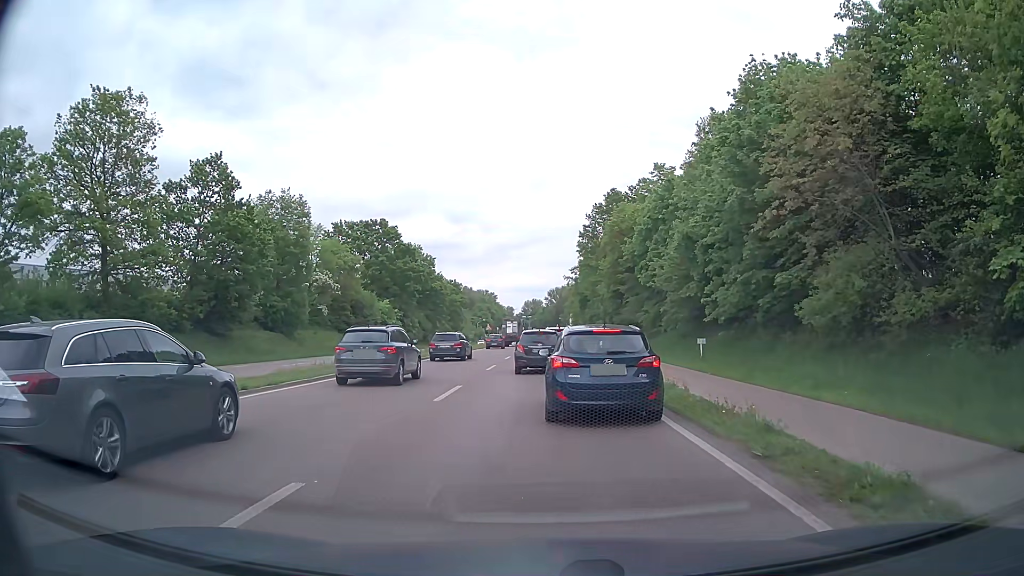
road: primary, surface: asphalt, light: Day
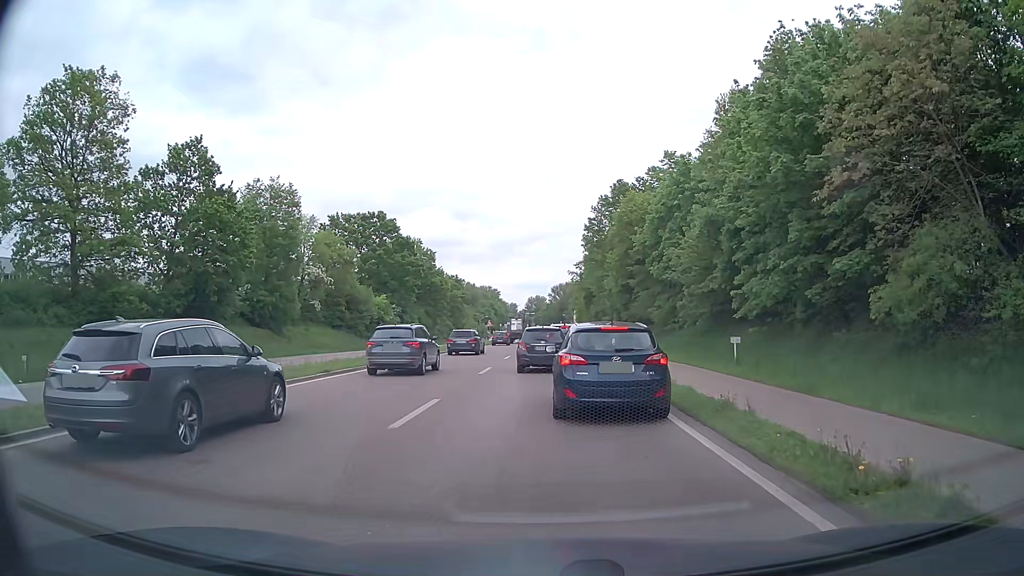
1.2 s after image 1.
(+0.1, +4.2) m; +1°
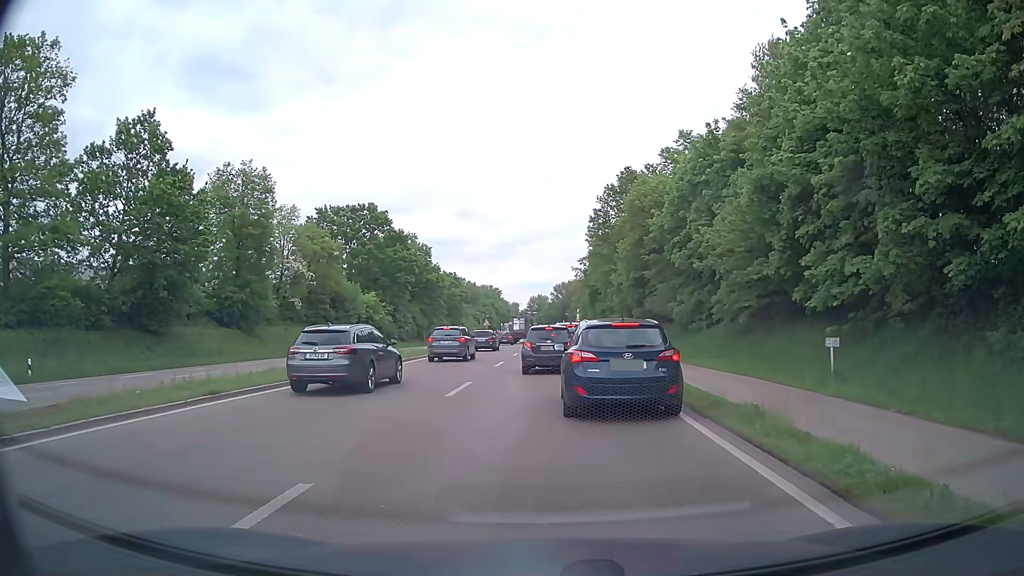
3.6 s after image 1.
(+0.1, +7.6) m; +1°
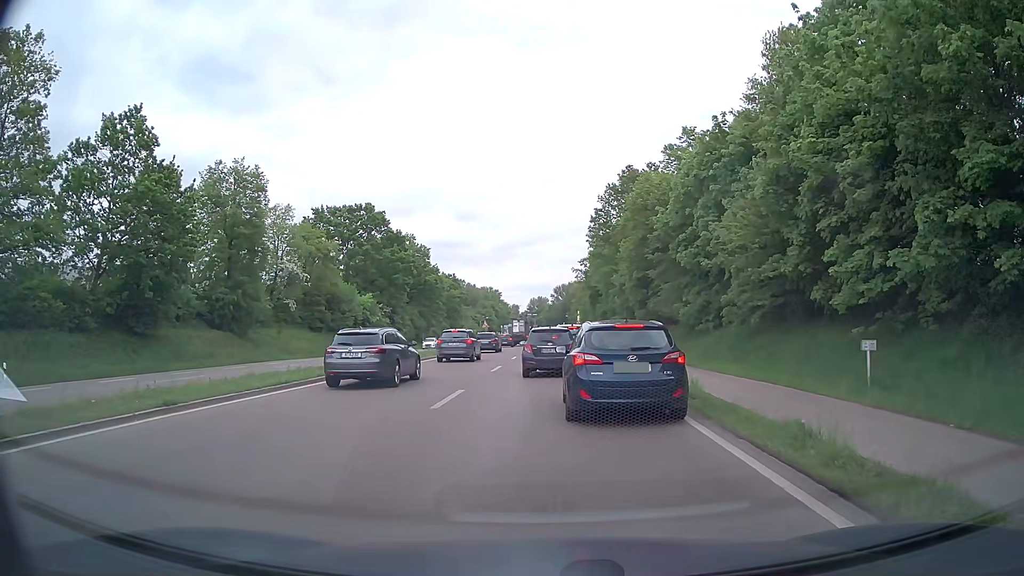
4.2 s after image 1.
(0.0, +1.8) m; -1°
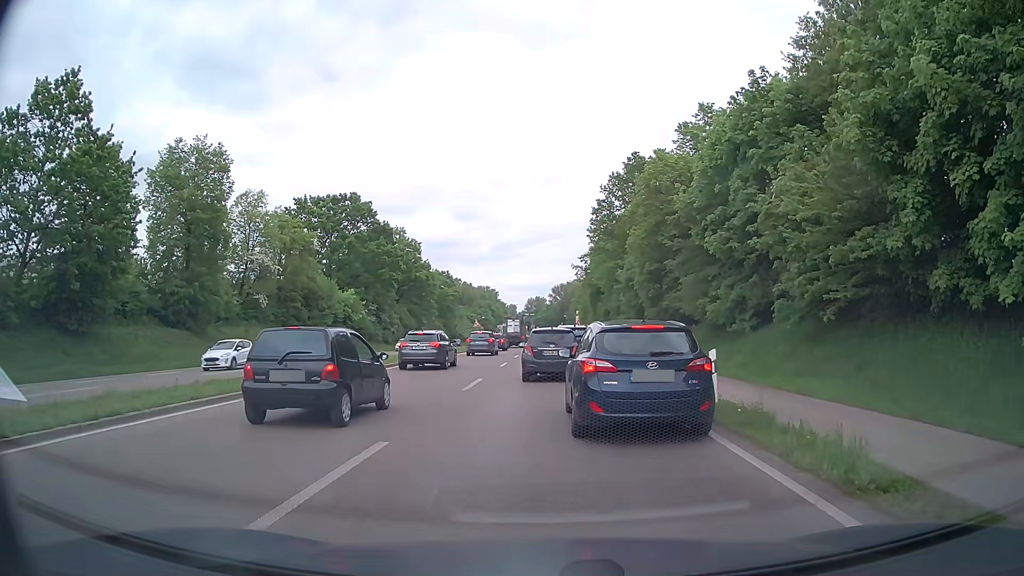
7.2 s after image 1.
(0.0, +7.5) m; +2°
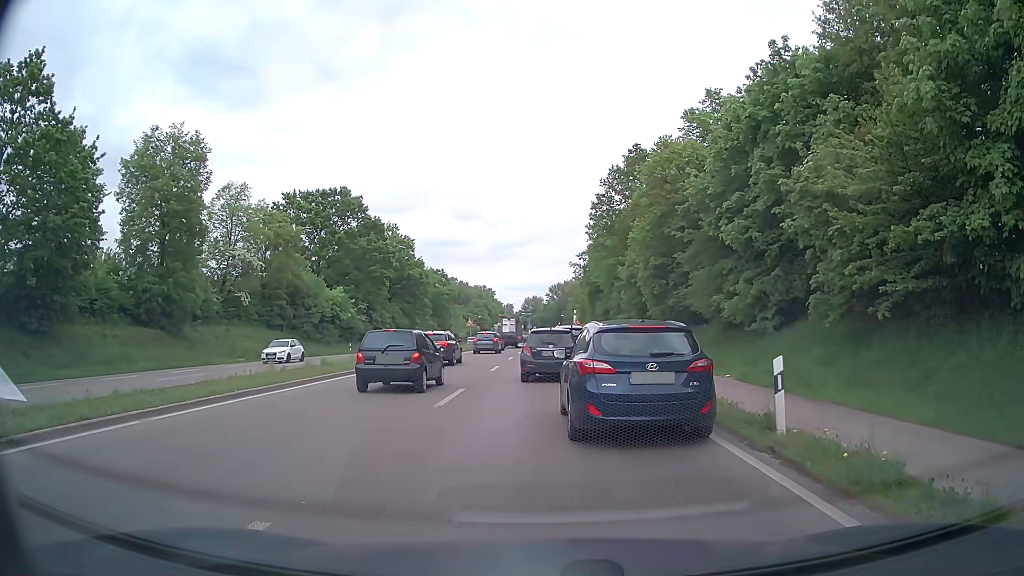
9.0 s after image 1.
(-0.1, +3.7) m; -2°
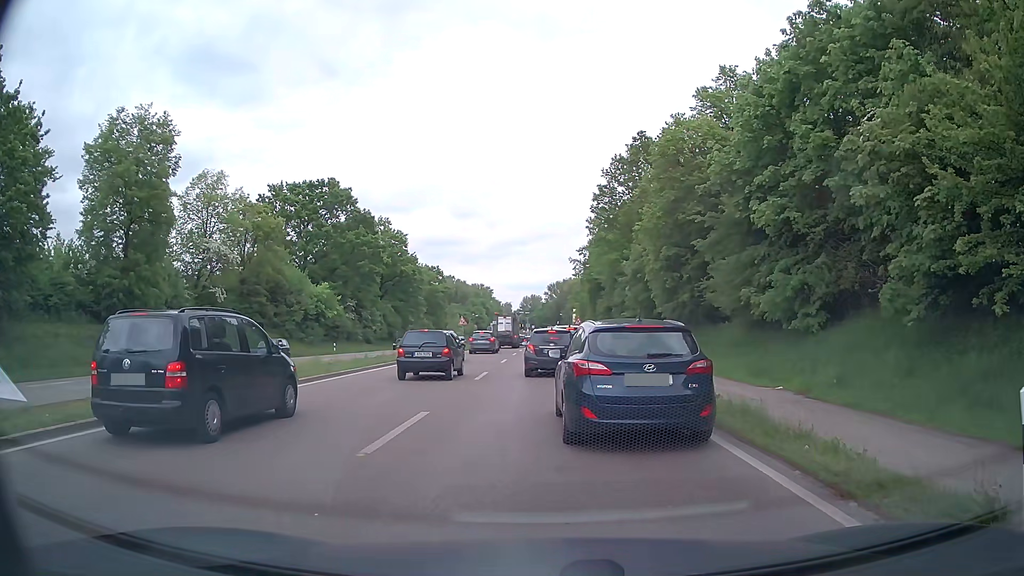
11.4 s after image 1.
(+0.1, +5.0) m; +2°
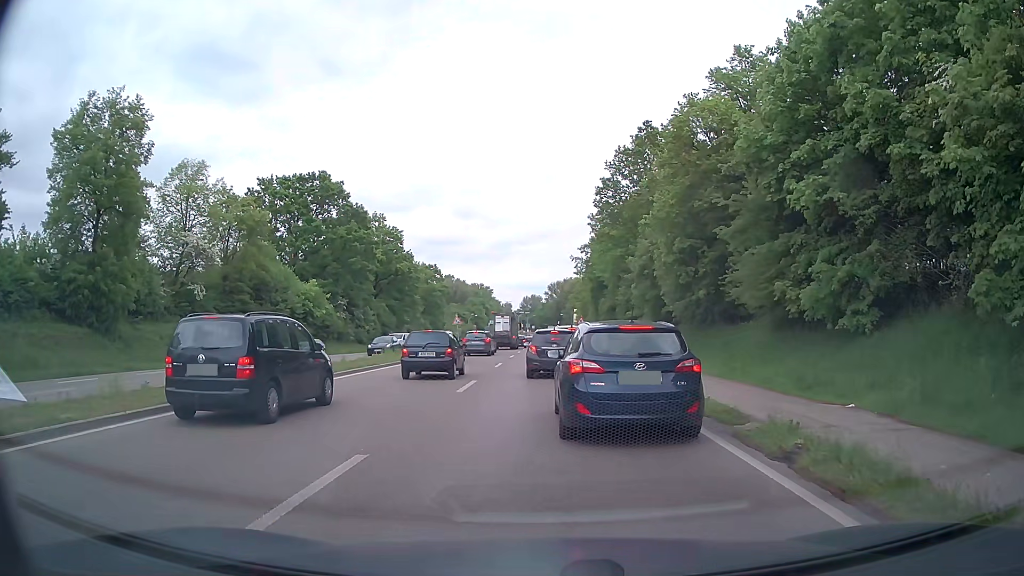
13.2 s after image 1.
(-0.1, +4.1) m; -1°
